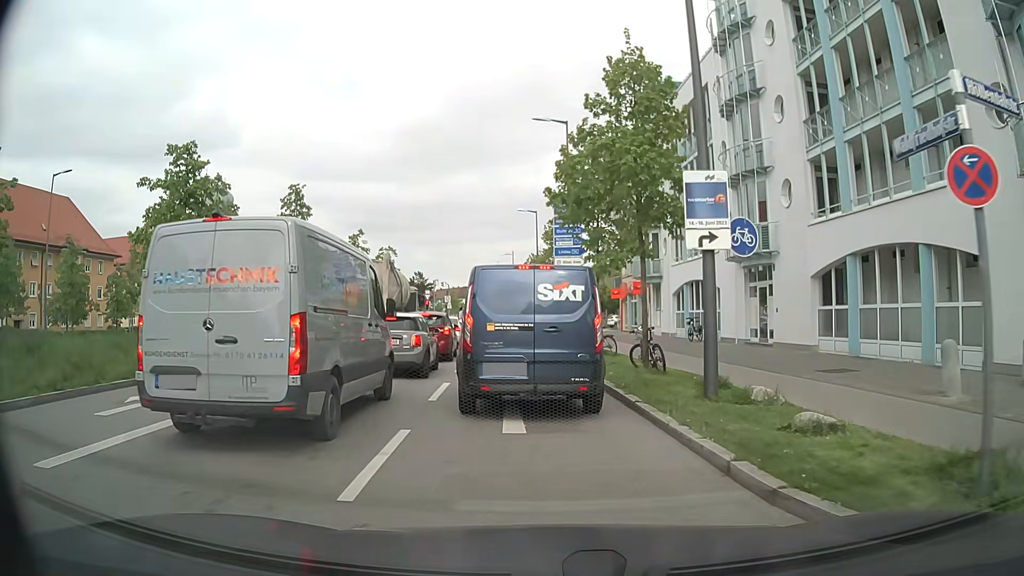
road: secondary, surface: asphalt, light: Day
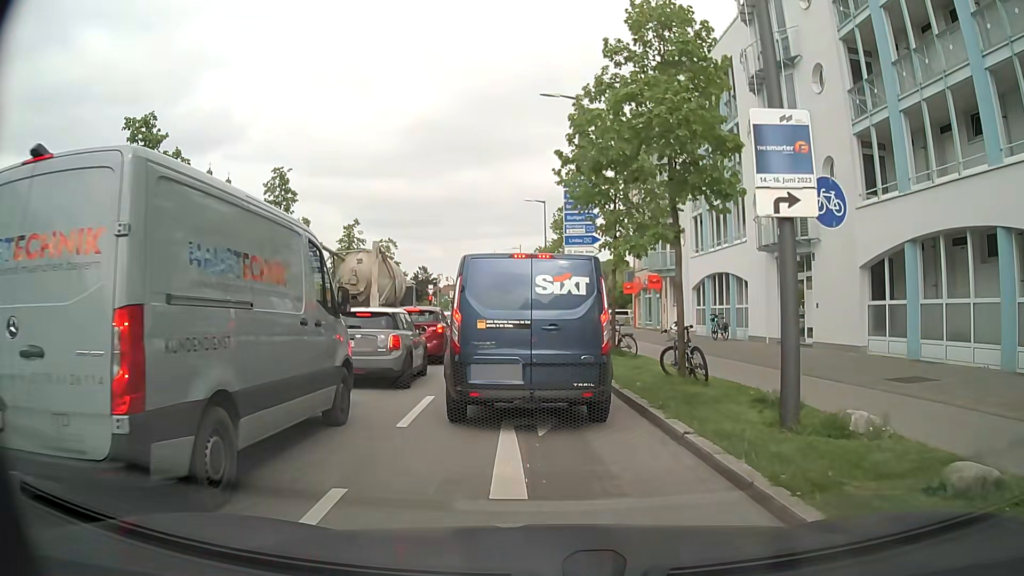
(-0.1, +2.9) m; -1°
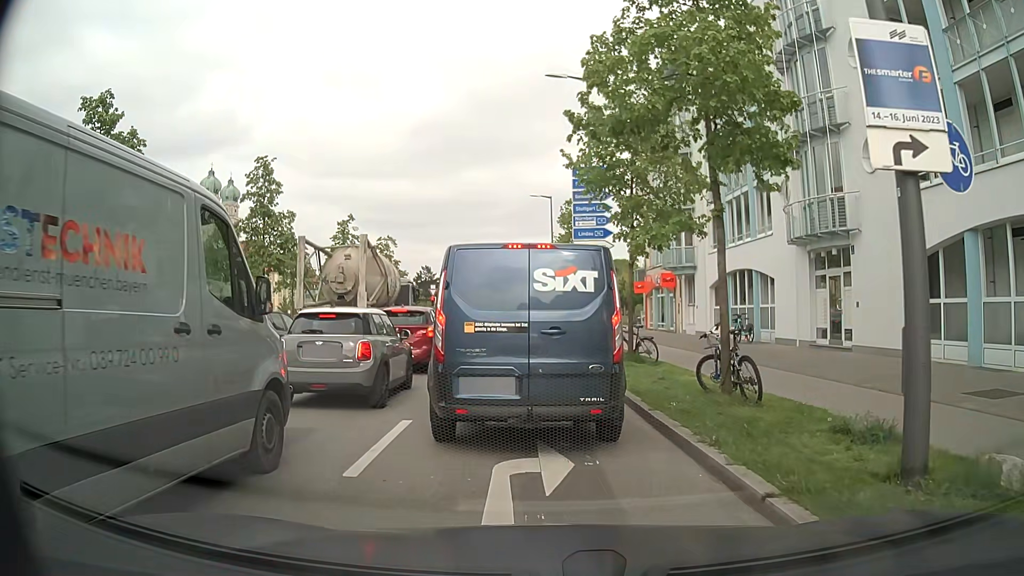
(0.0, +2.4) m; 0°
